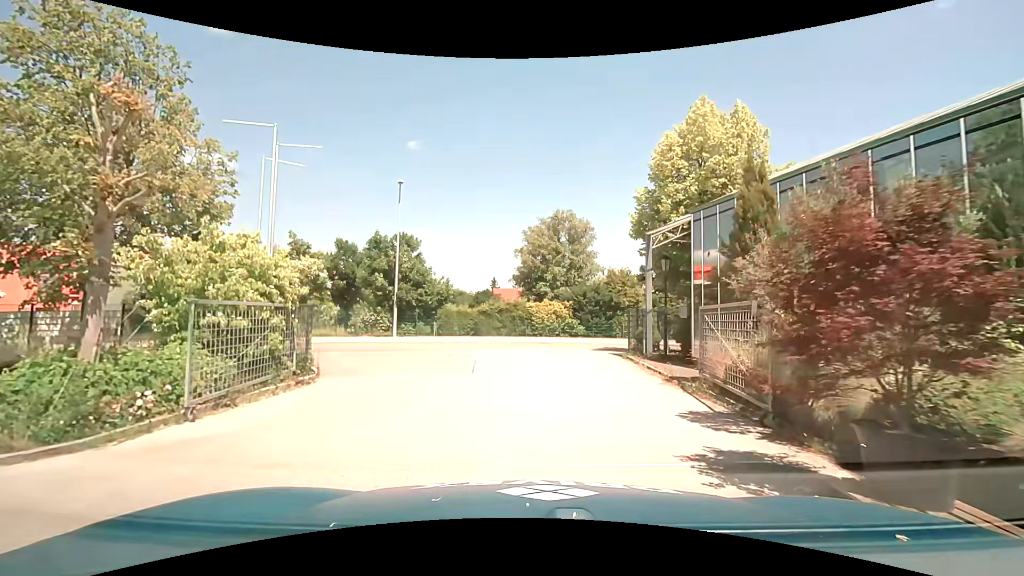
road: tertiary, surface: asphalt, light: Day
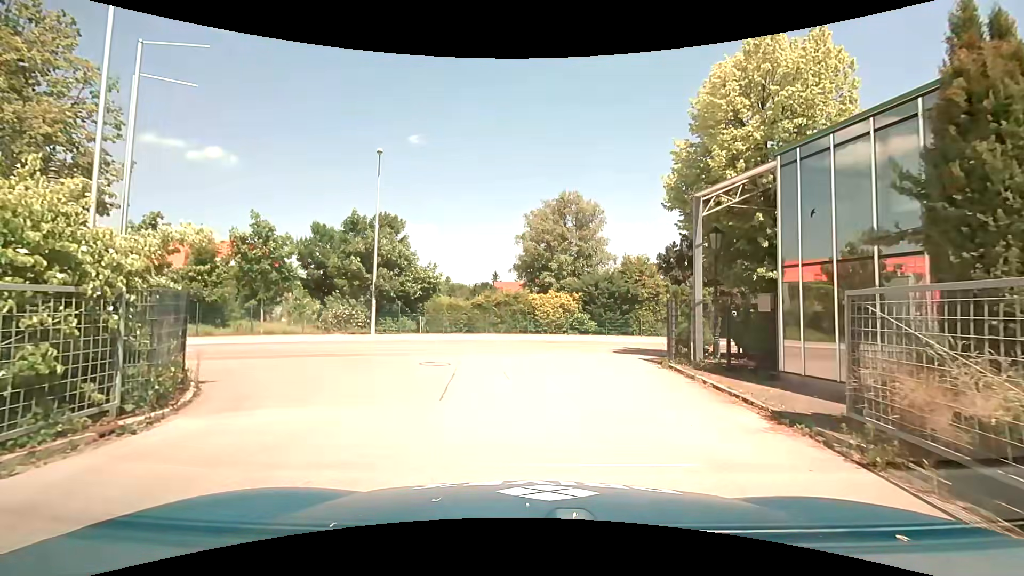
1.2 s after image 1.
(0.0, +5.0) m; -1°
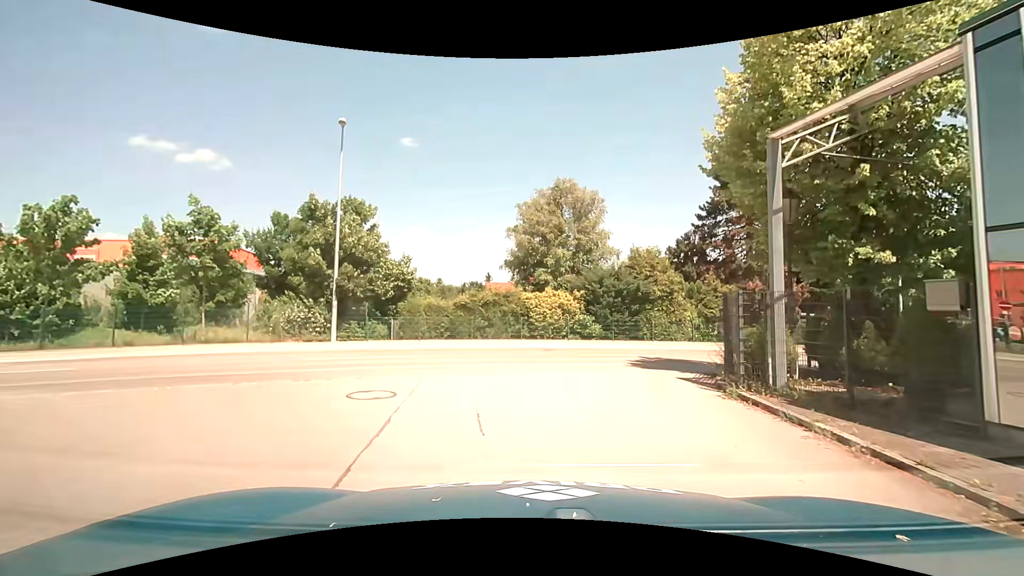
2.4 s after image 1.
(+0.1, +4.6) m; +1°
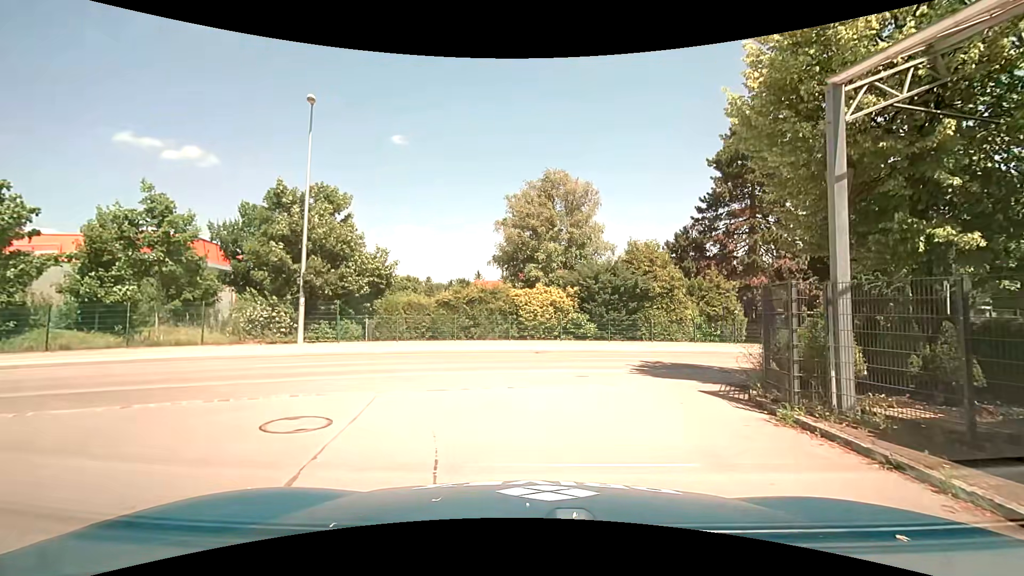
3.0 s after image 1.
(0.0, +2.1) m; +1°
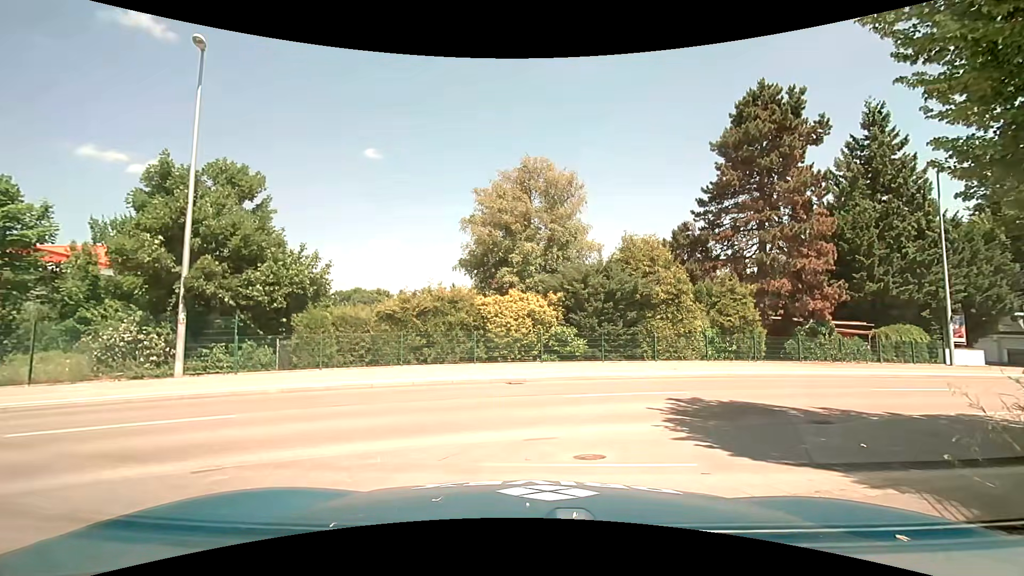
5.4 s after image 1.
(+0.1, +5.3) m; +2°
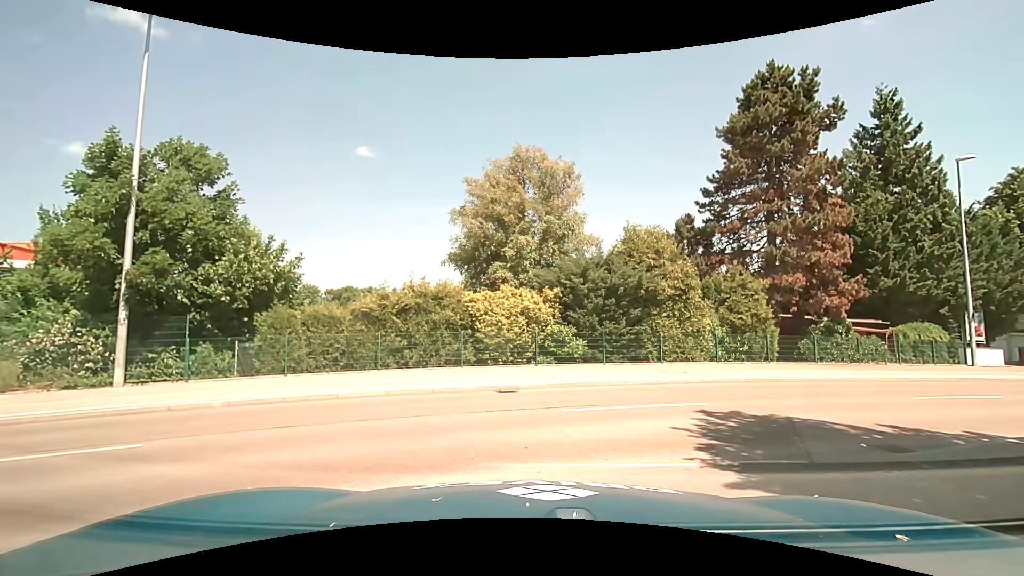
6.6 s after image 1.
(0.0, +1.8) m; +3°
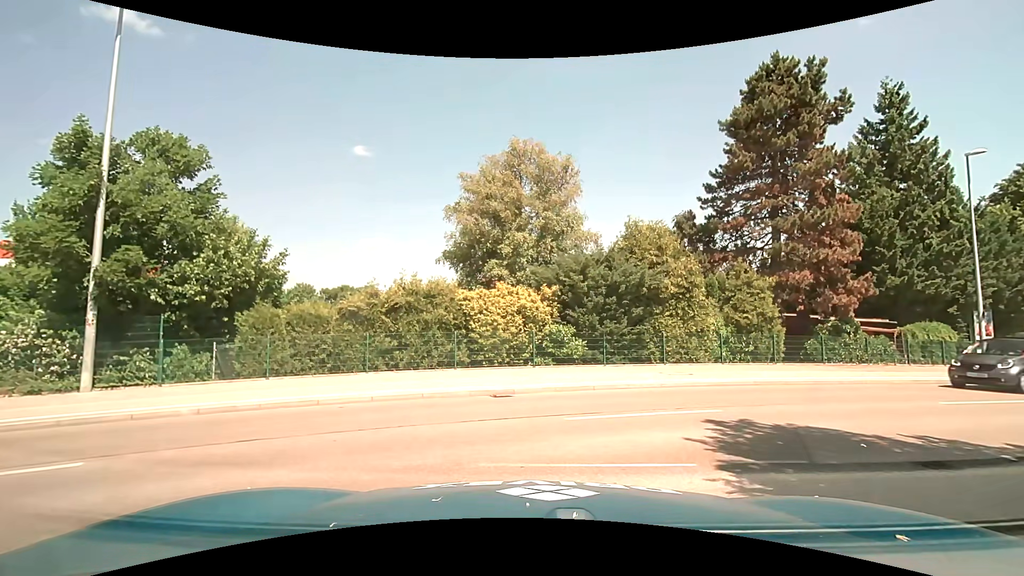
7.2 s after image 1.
(0.0, +0.8) m; 0°
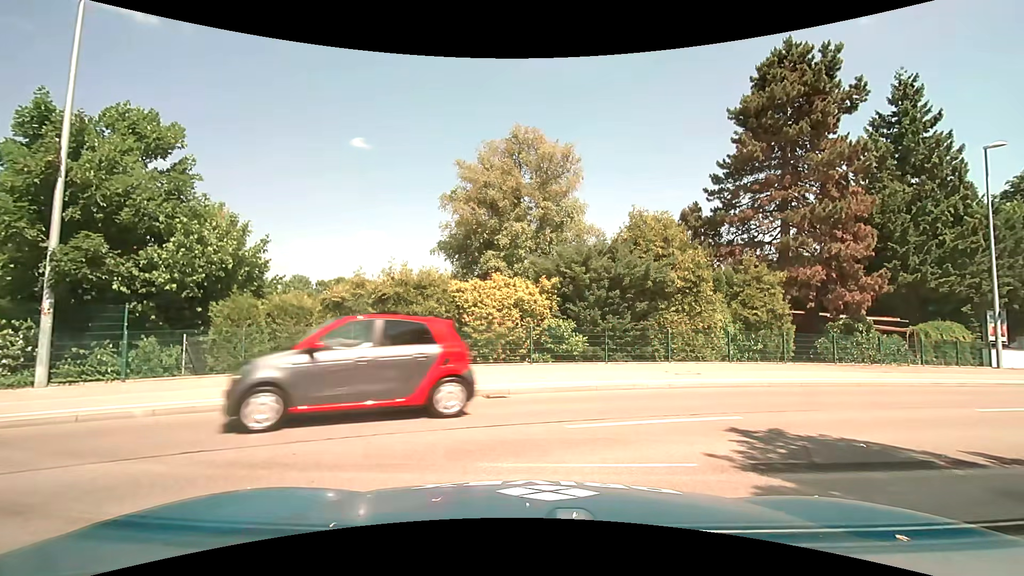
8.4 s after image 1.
(0.0, +1.0) m; 0°
